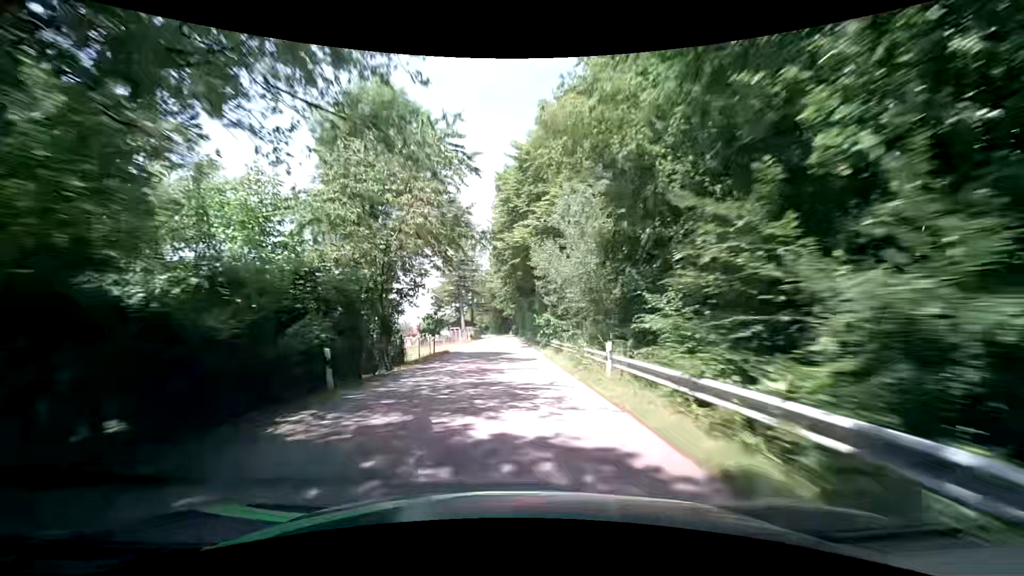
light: Day
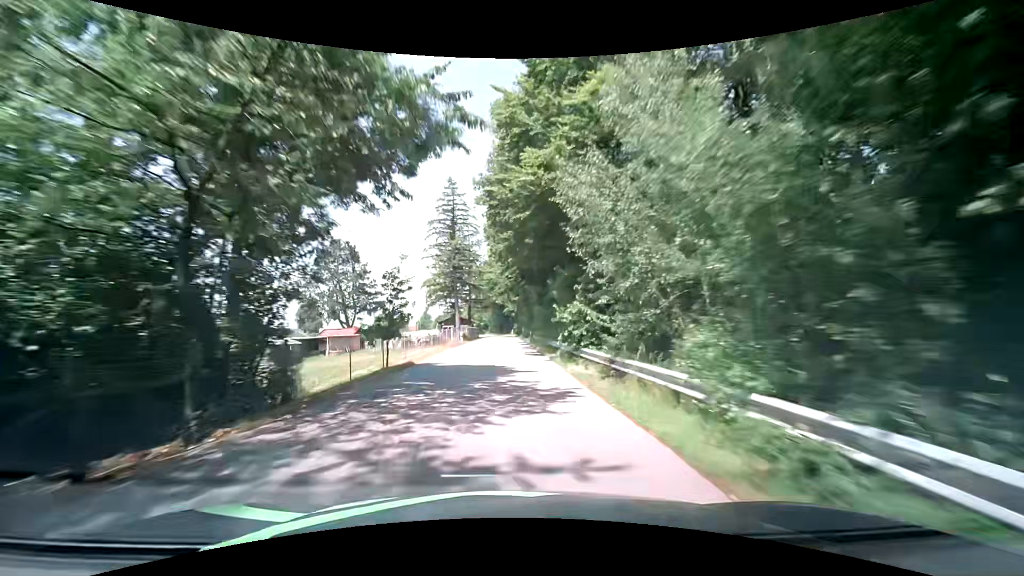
(-0.1, +11.8) m; -1°
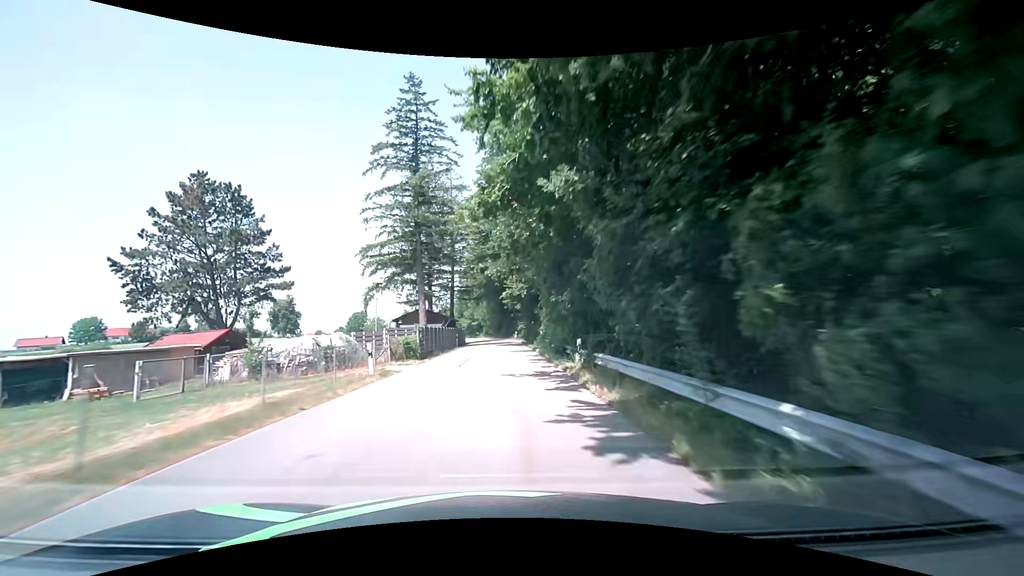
(0.0, +33.6) m; 0°
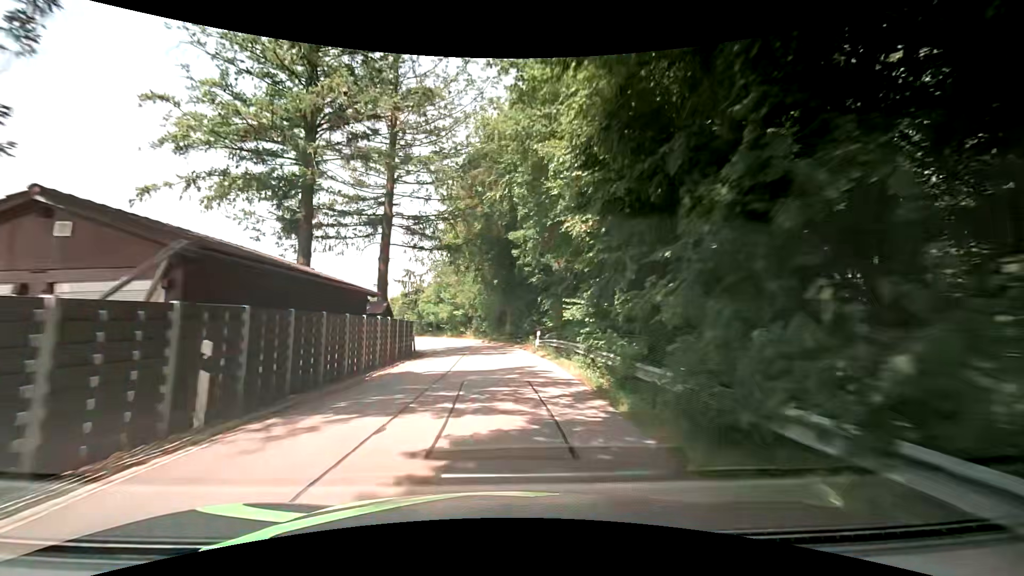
(-0.1, +41.0) m; 0°
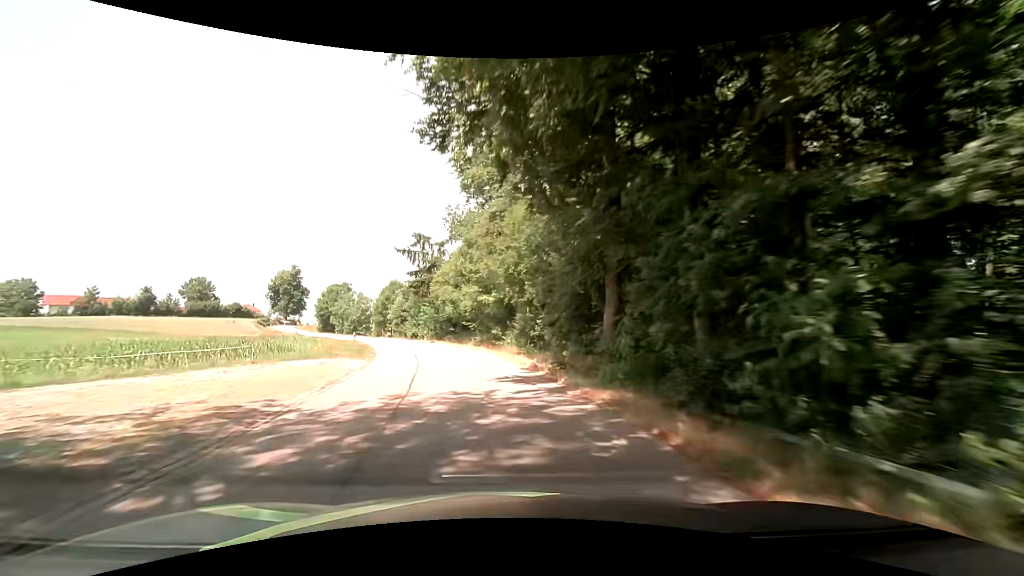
(-0.9, +28.0) m; -7°
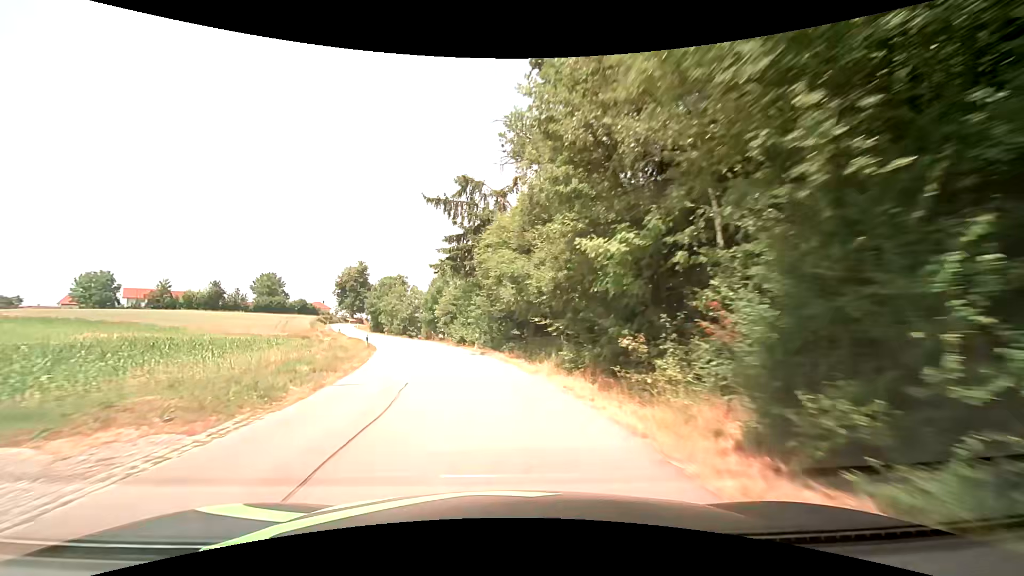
(-1.3, +18.4) m; -8°
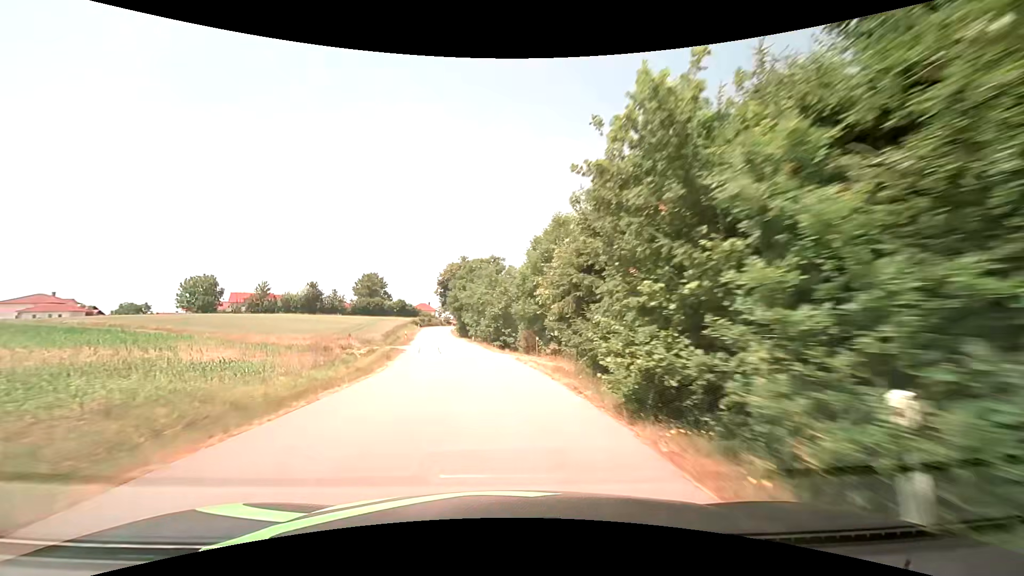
(-3.3, +28.4) m; -14°
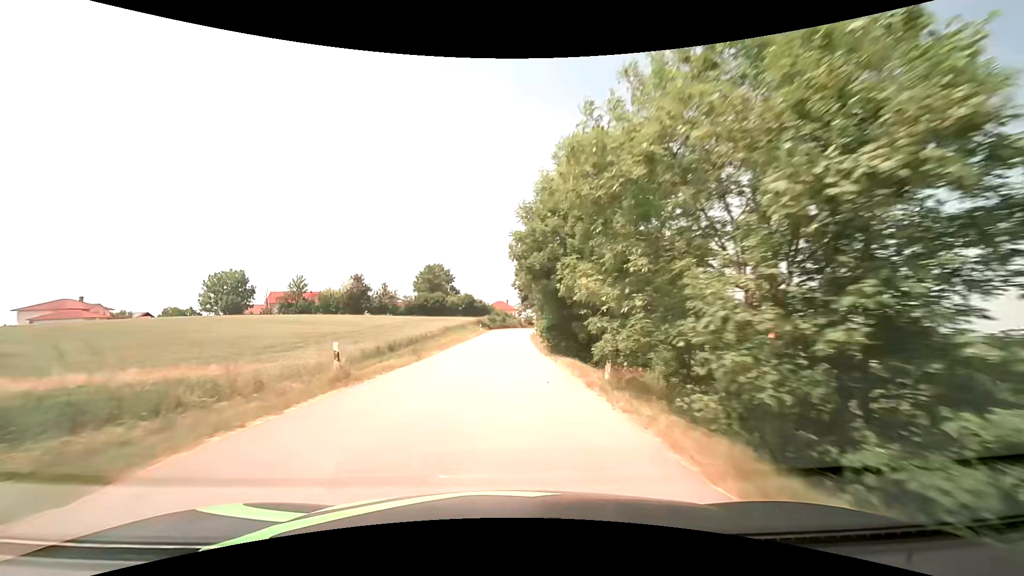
(-3.3, +40.2) m; -9°
(0, +10) (0, +20) (0, +30) (0, +40) (0, +50) (+1, +60) (+2, +70) (+3, +80) (+4, +90) (+6, +100) m
